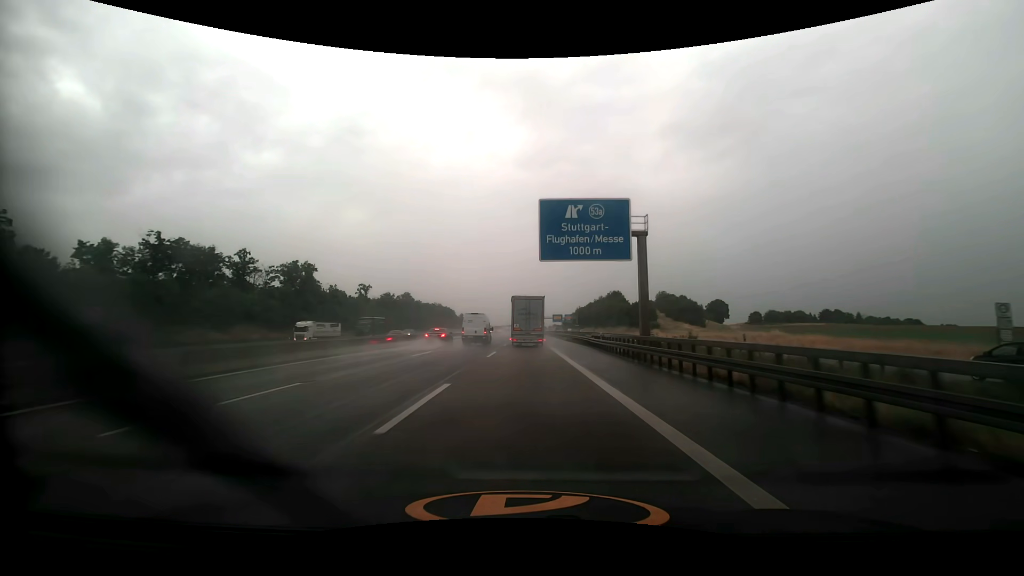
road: motorway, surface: asphalt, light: Day
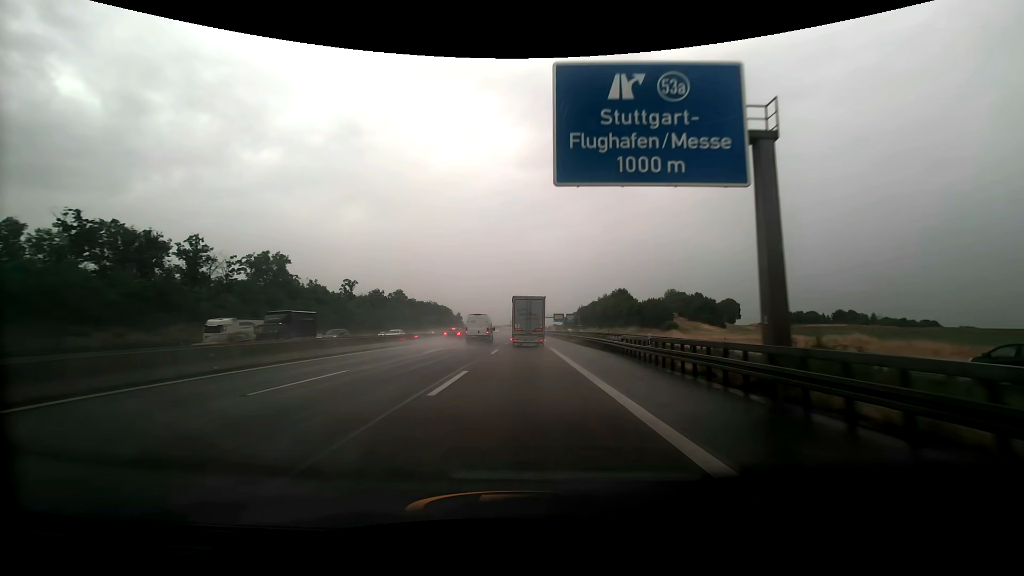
(0.0, +14.5) m; 0°
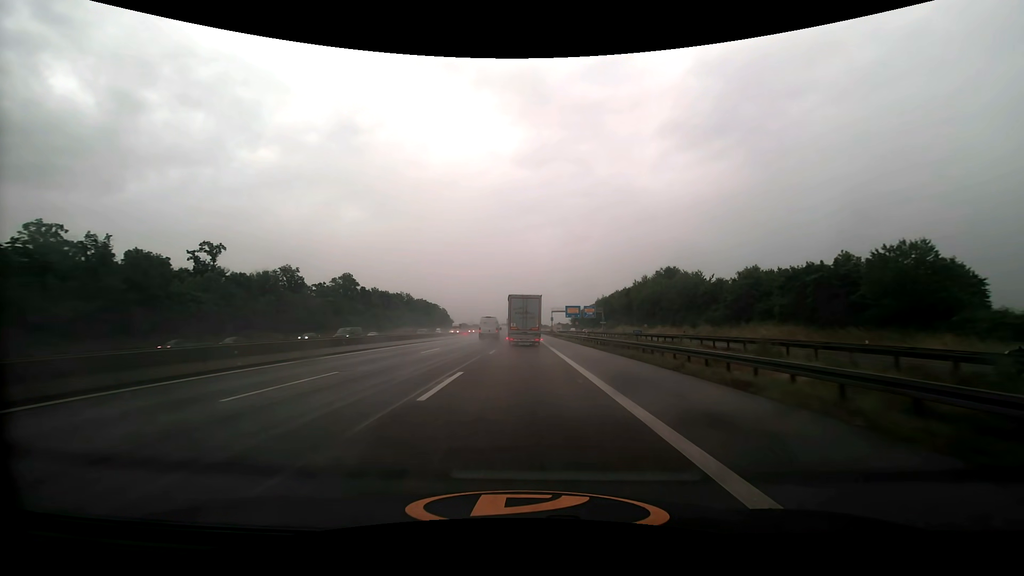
(+0.1, +72.7) m; 0°
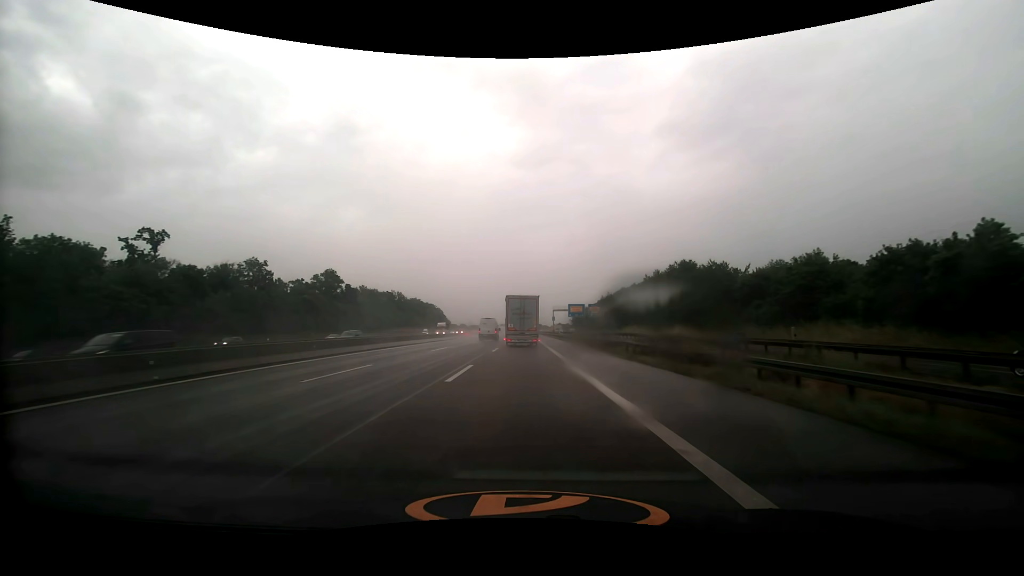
(0.0, +14.4) m; 0°
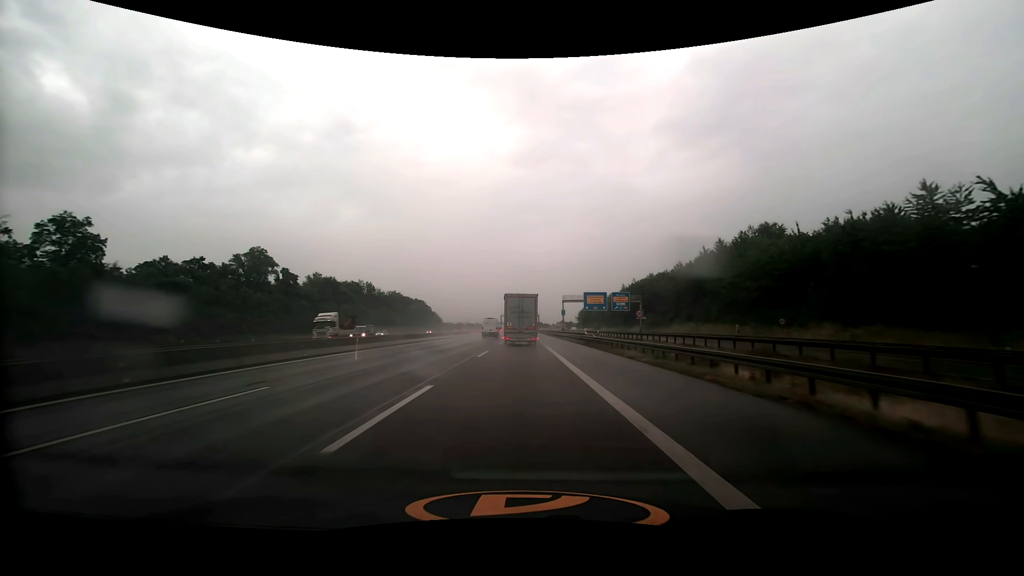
(+0.1, +43.3) m; 0°
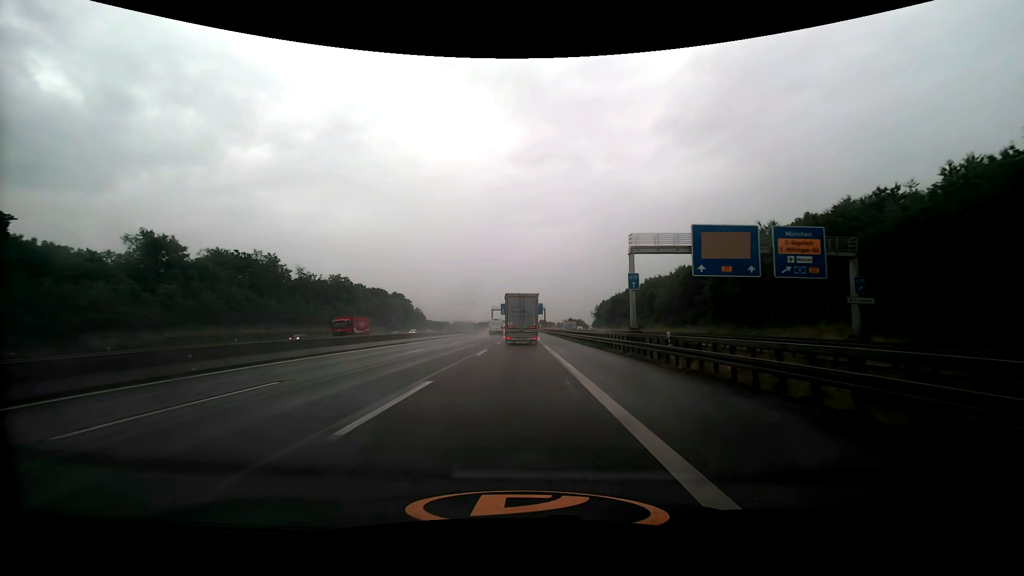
(-0.1, +71.2) m; 0°
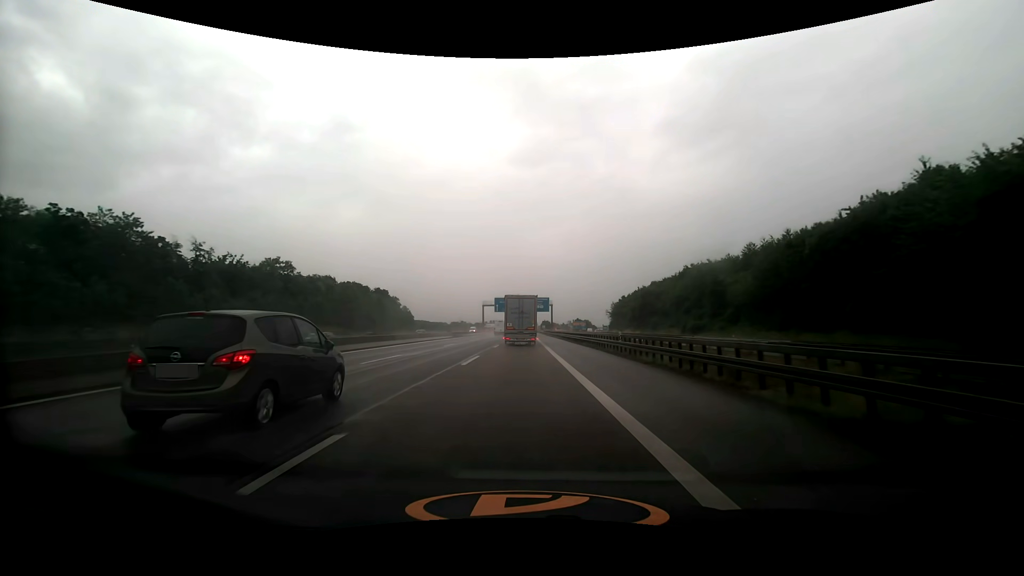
(0.0, +41.8) m; 0°
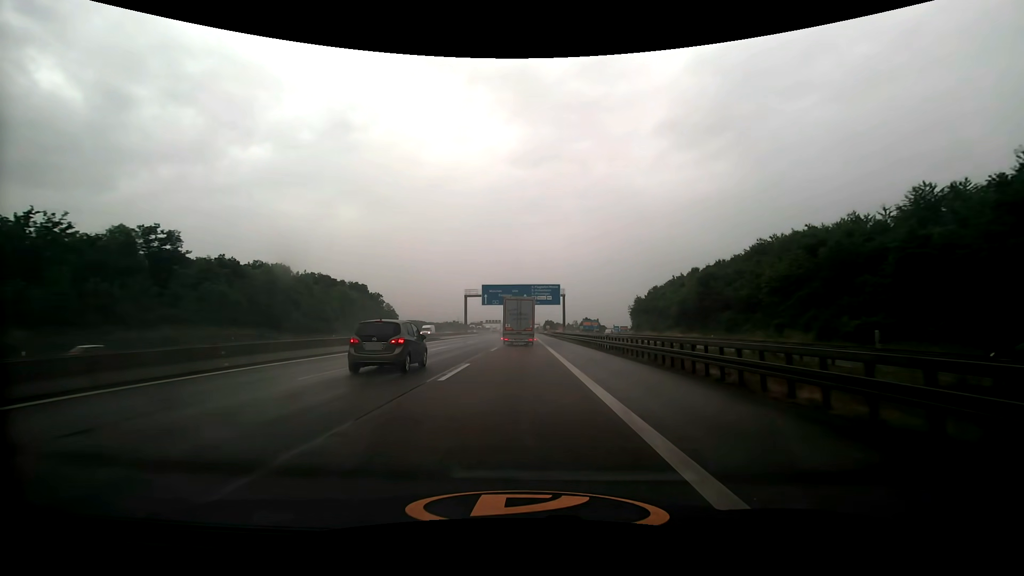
(0.0, +41.5) m; 0°
(0, +10) (0, +20) (0, +30) (0, +40) (0, +50) (0, +60) (0, +70) (0, +80) (0, +90) (0, +100) m
